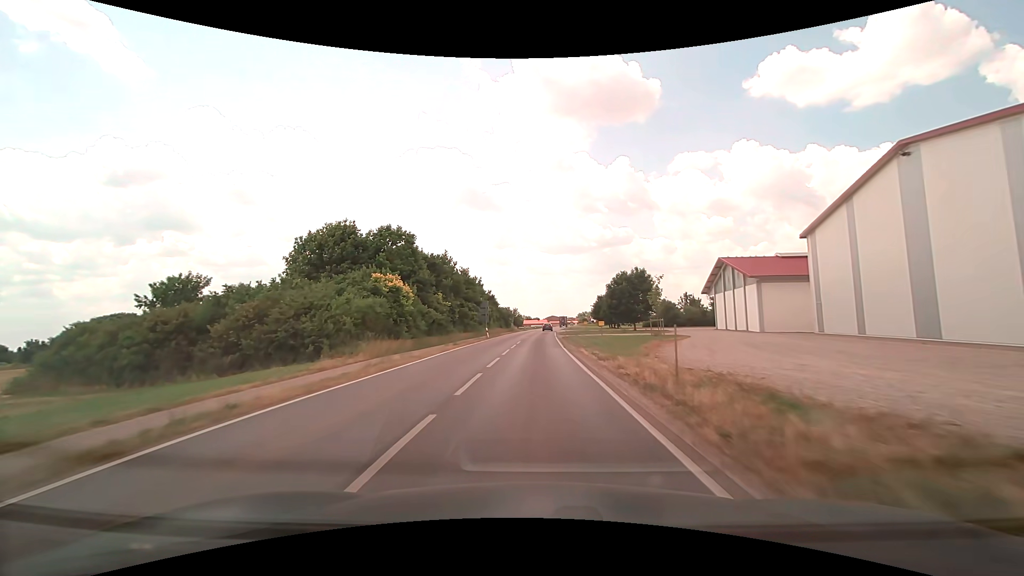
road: tertiary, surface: asphalt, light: Day
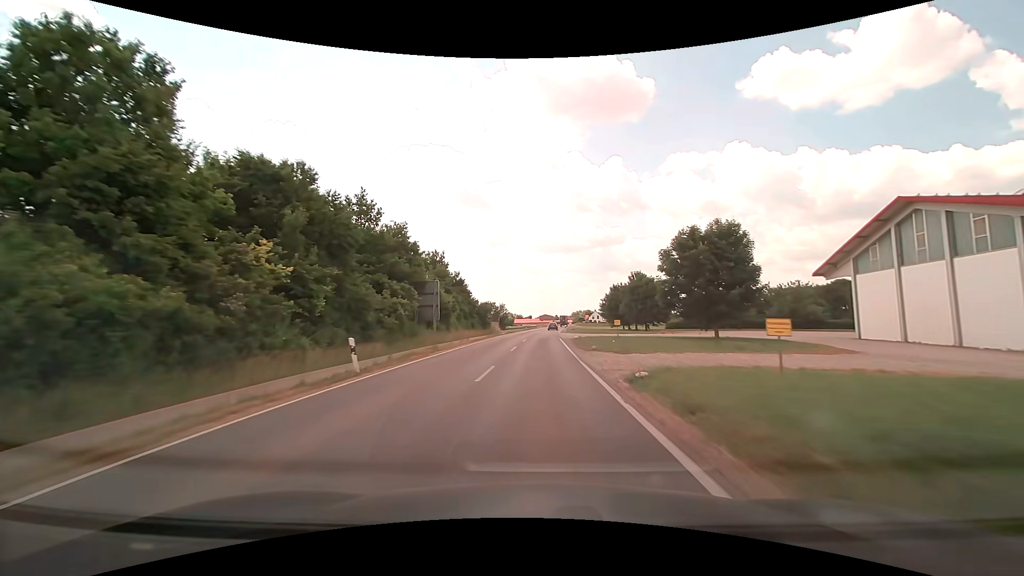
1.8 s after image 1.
(+0.2, +33.9) m; +1°
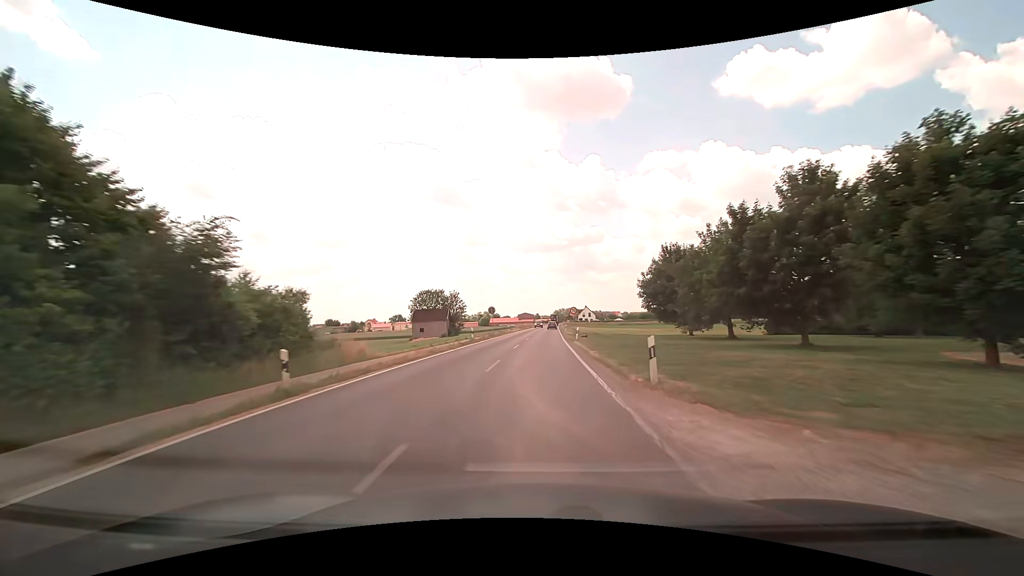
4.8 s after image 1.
(+1.1, +58.0) m; +2°
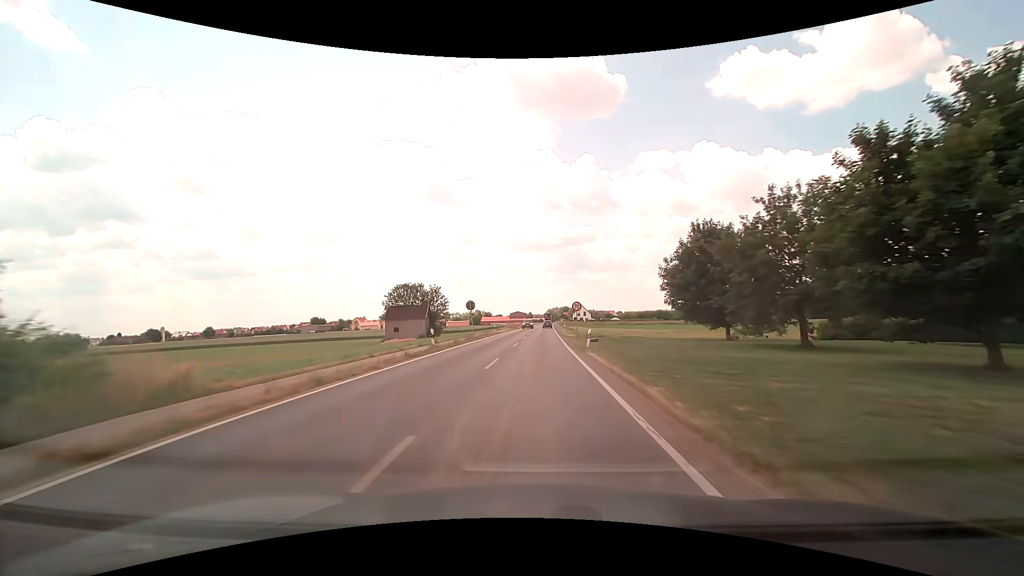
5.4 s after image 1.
(0.0, +11.7) m; +1°
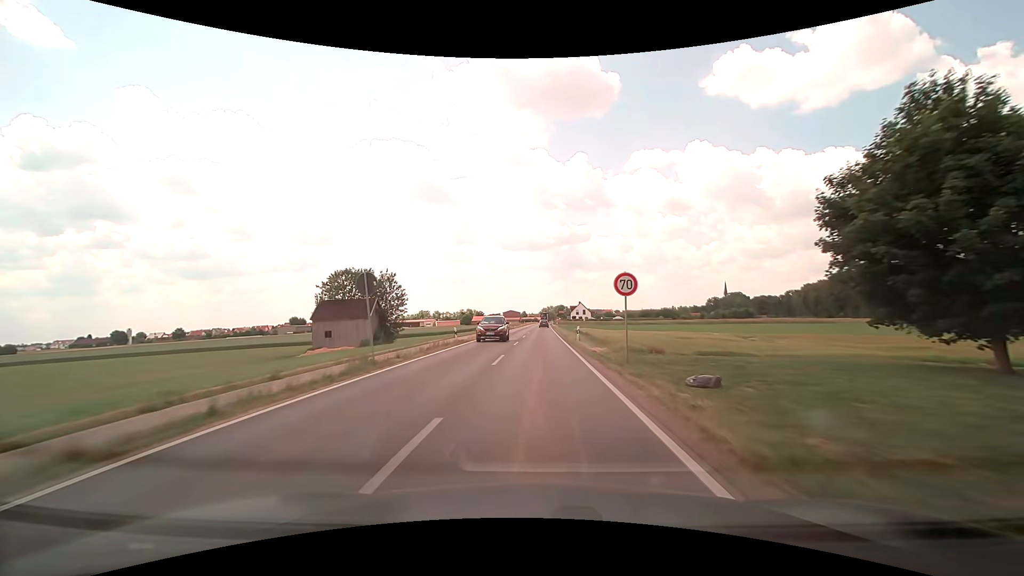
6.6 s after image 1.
(+0.2, +23.1) m; +1°
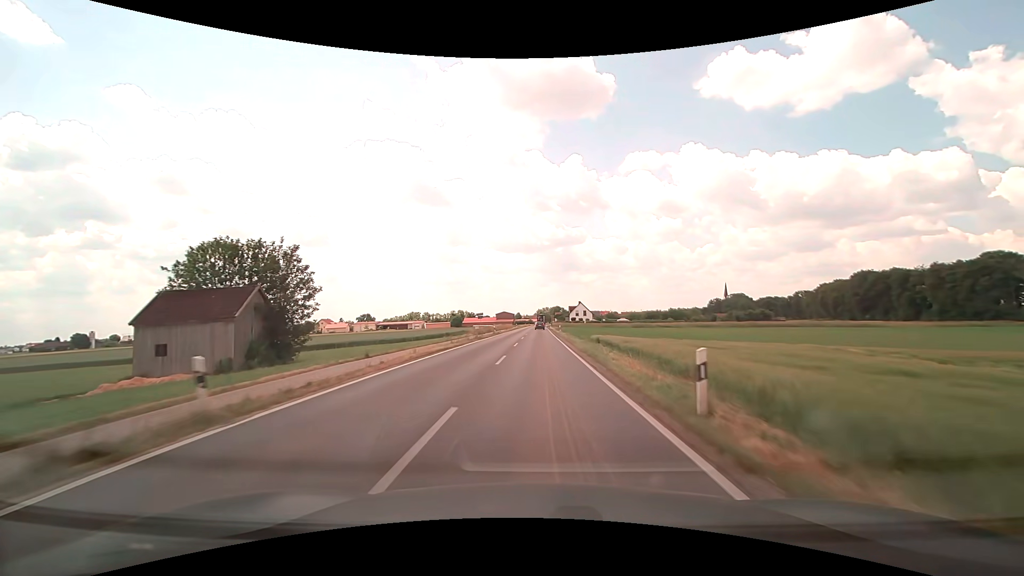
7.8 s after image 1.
(+0.1, +23.1) m; 0°
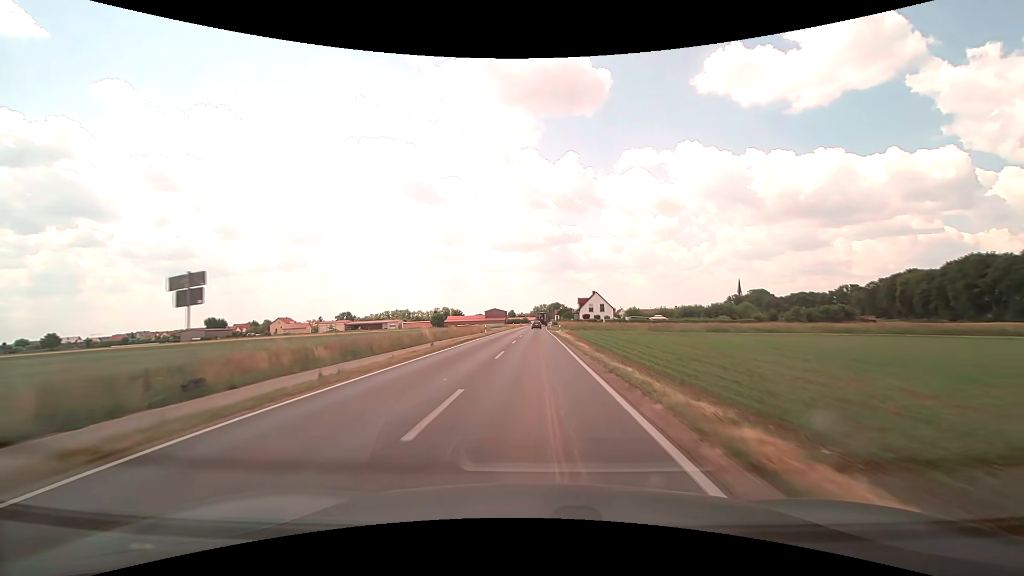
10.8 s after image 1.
(+0.7, +58.4) m; +1°
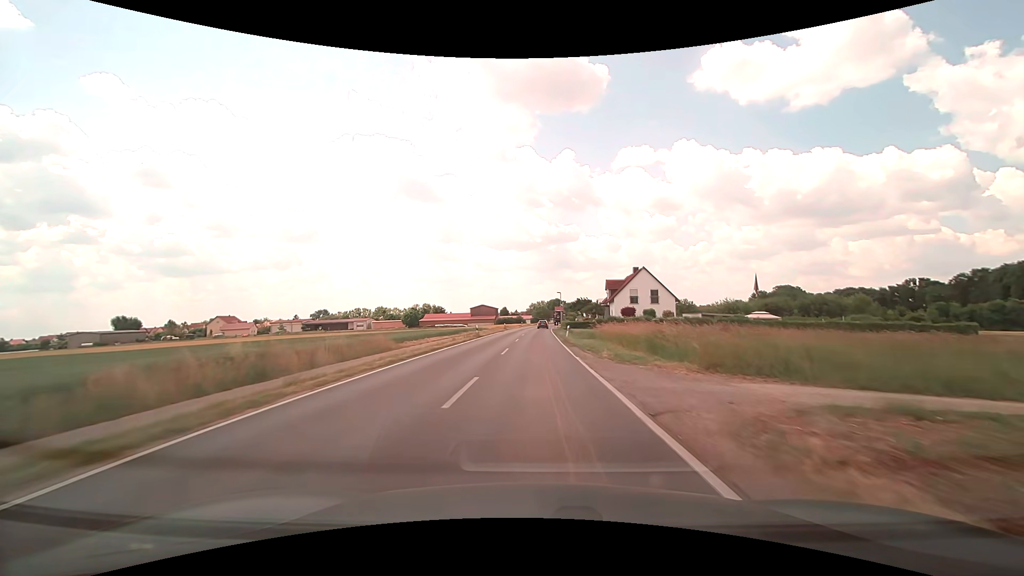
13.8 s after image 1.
(+0.1, +58.1) m; 0°
(0, +10) (0, +20) (0, +30) (0, +40) (0, +50) (+1, +60) (+1, +70) (+1, +80) (+2, +90) (+3, +100) m
